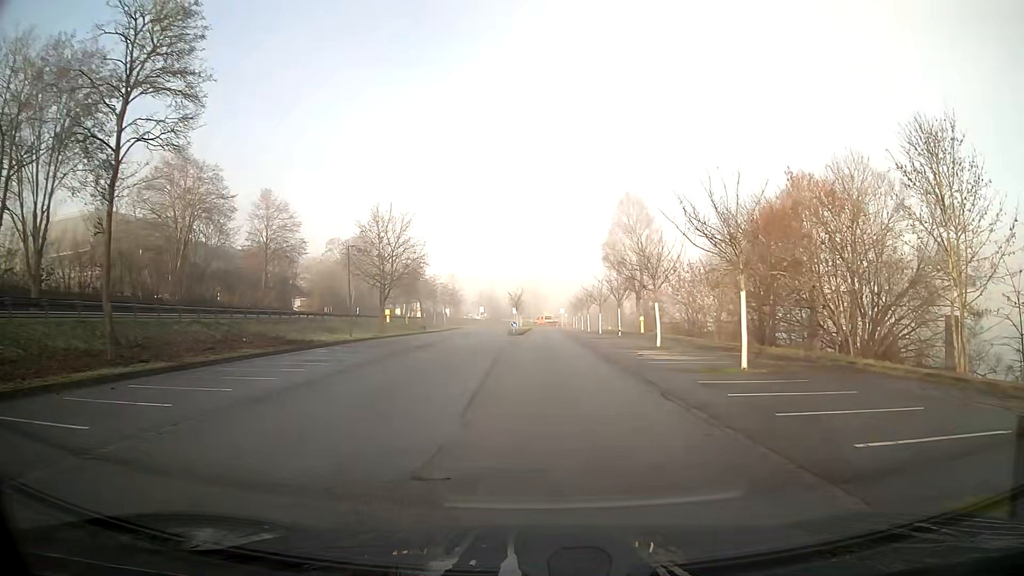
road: residential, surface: asphalt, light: Day
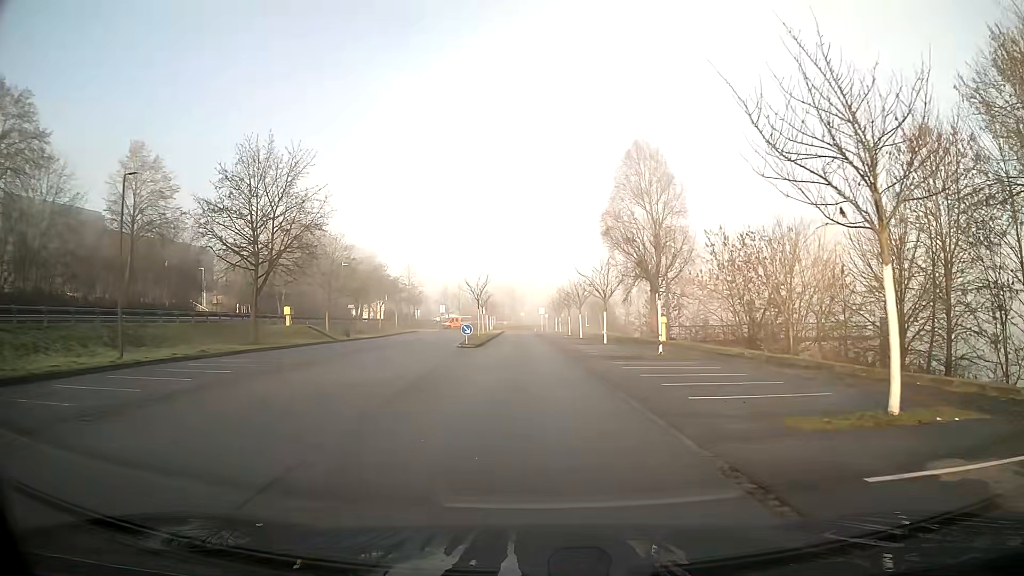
(+0.4, +23.3) m; +2°
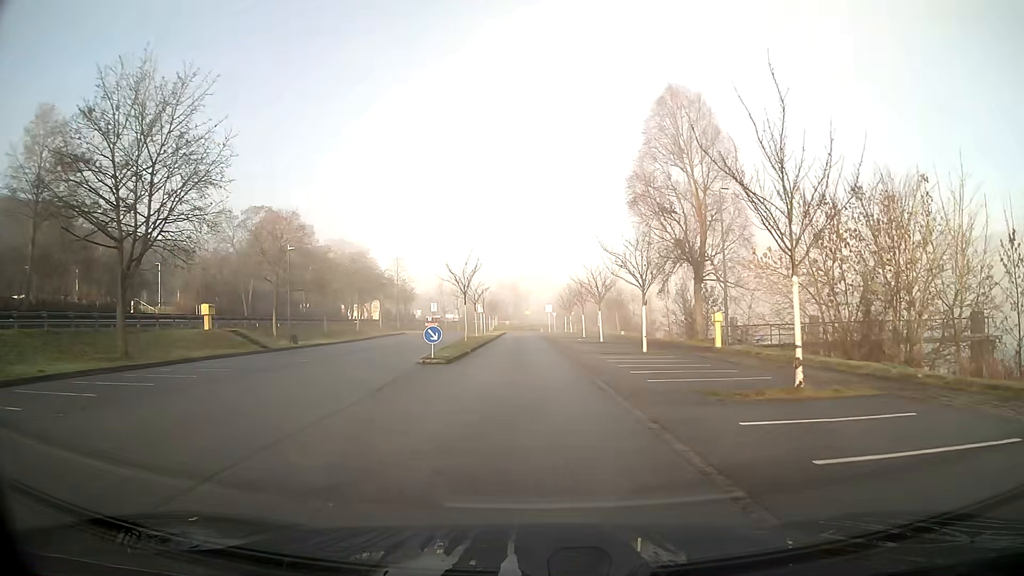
(0.0, +13.3) m; -1°
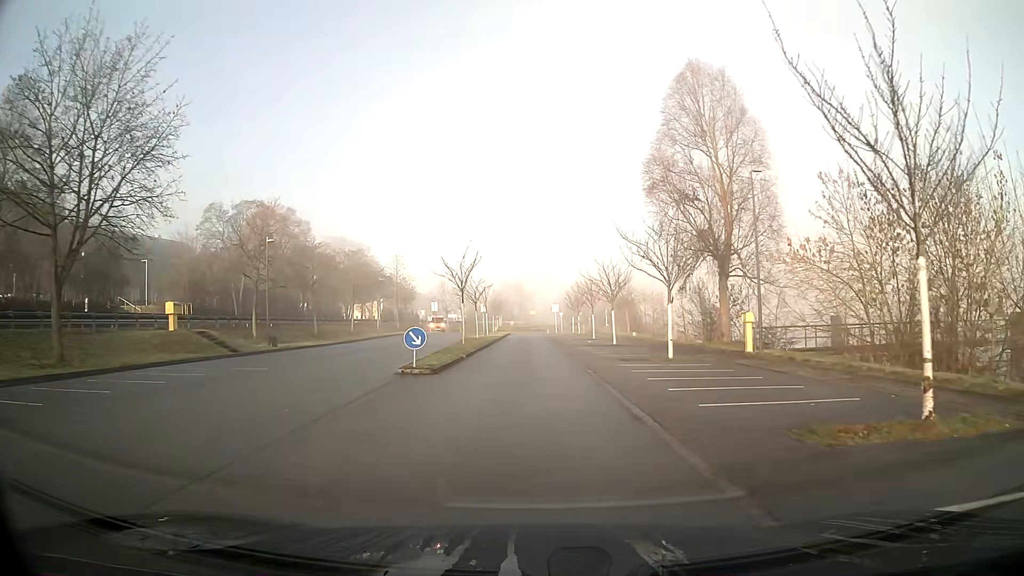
(0.0, +4.3) m; -1°
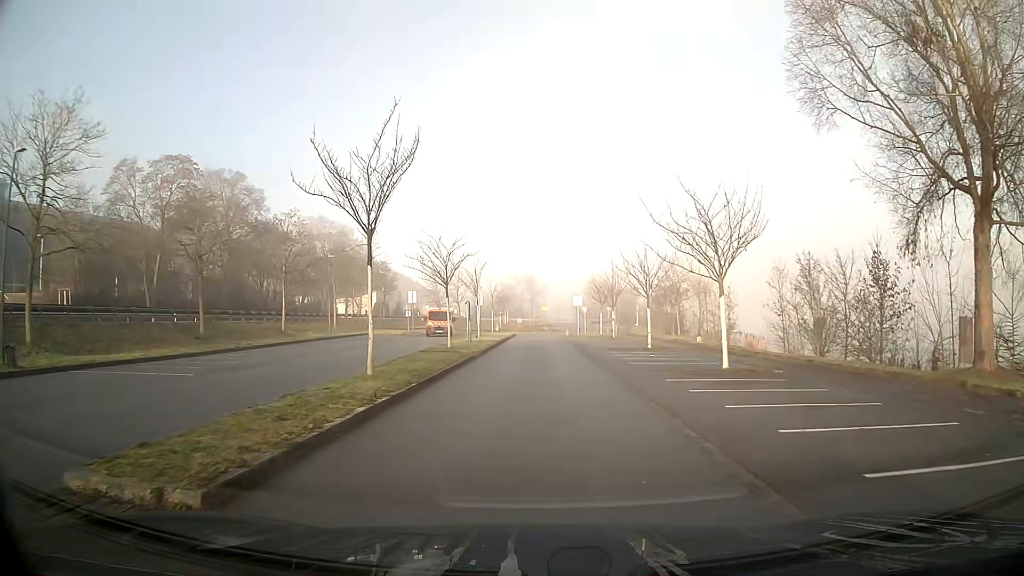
(-0.2, +21.9) m; -1°
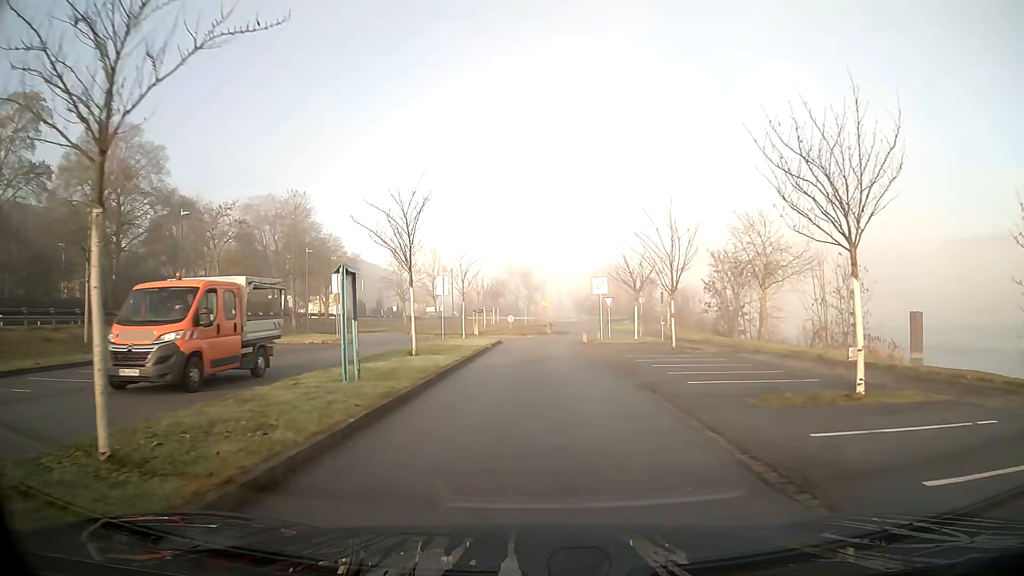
(+0.1, +22.3) m; 0°
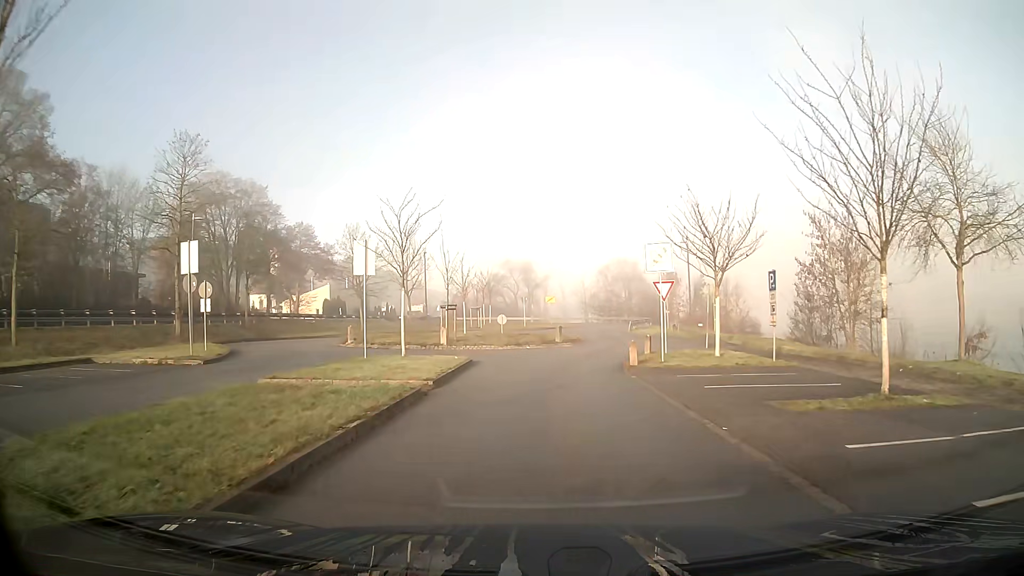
(0.0, +17.2) m; 0°
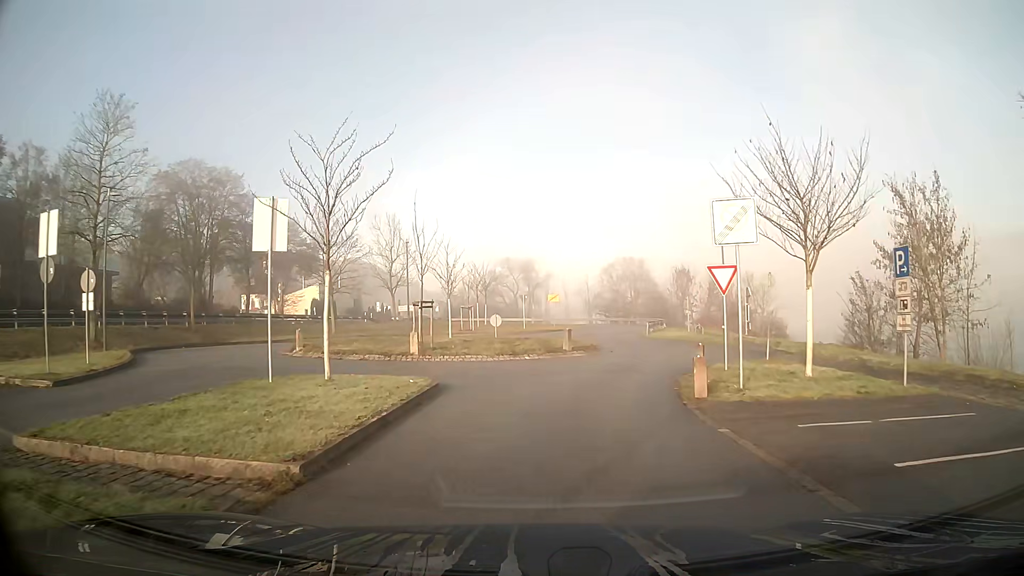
(0.0, +7.4) m; 0°
